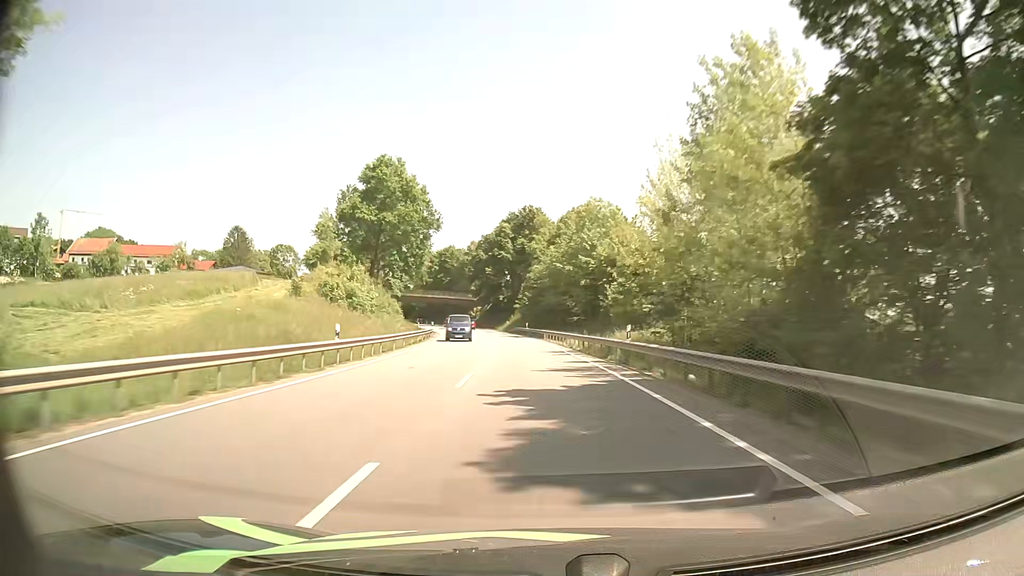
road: primary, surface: asphalt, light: Day
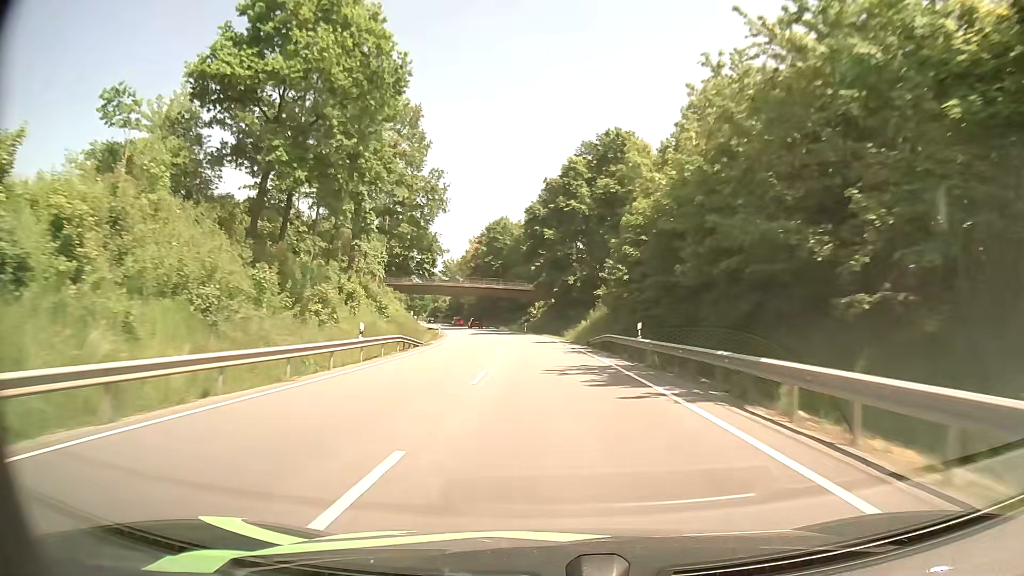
(-2.8, +47.4) m; -6°
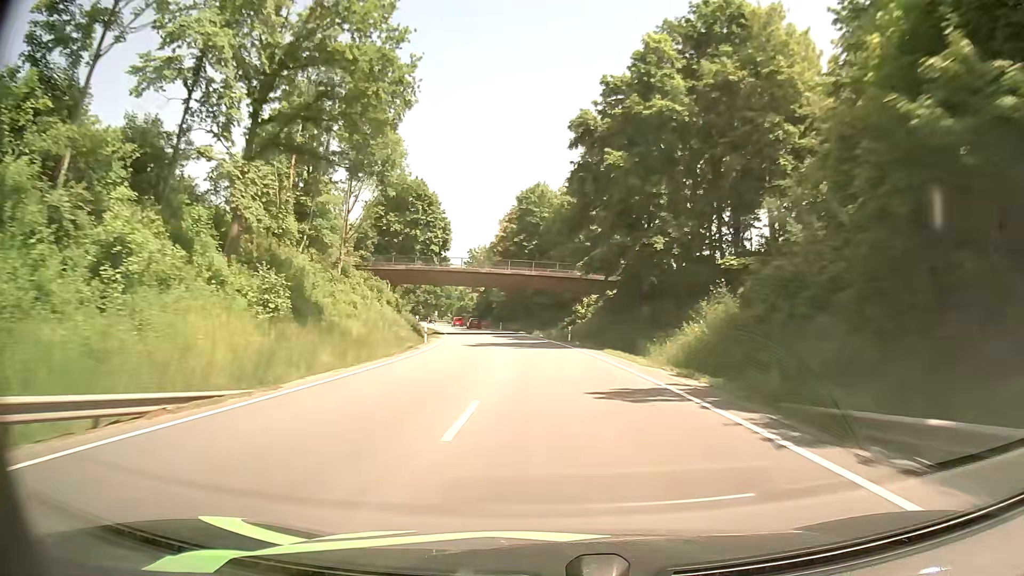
(-1.2, +31.1) m; -4°
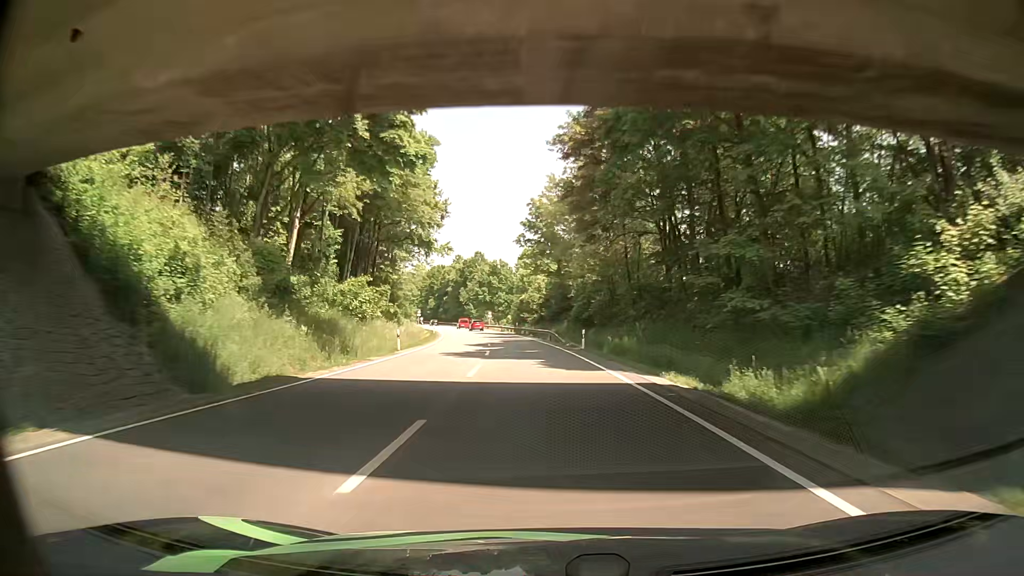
(-3.7, +62.5) m; -7°
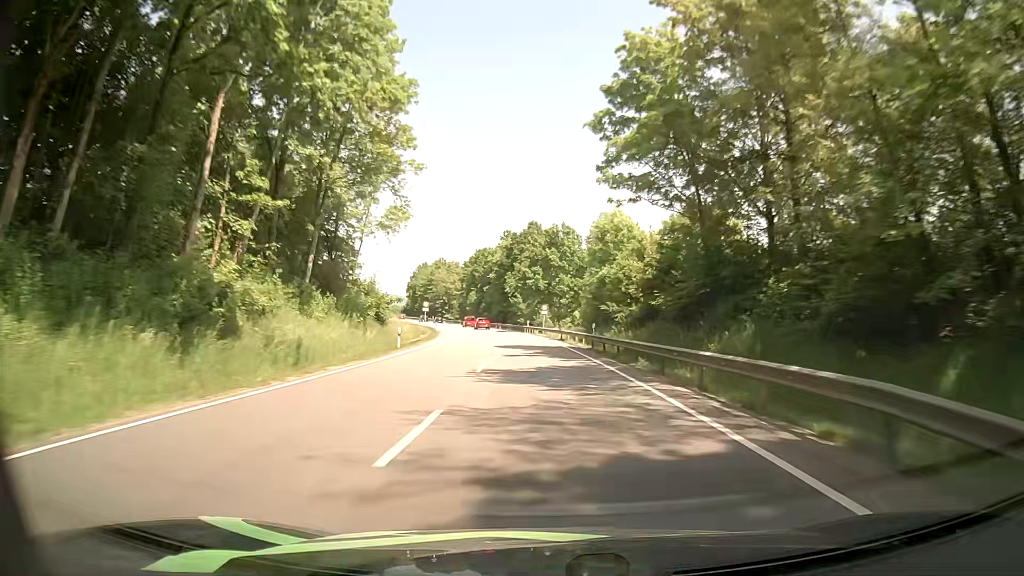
(-2.3, +47.2) m; -6°
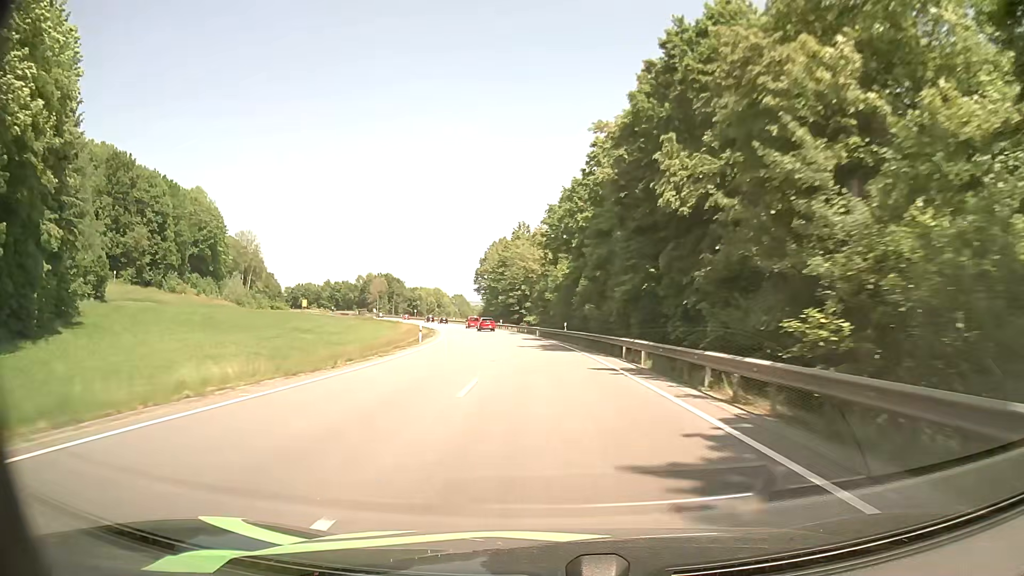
(-6.2, +77.7) m; -10°
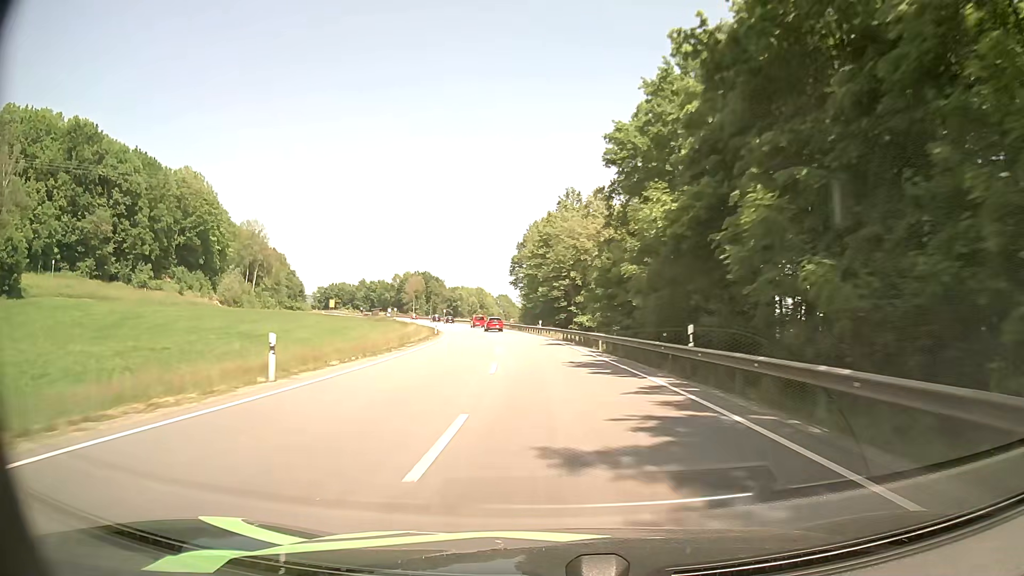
(-1.2, +30.7) m; -4°
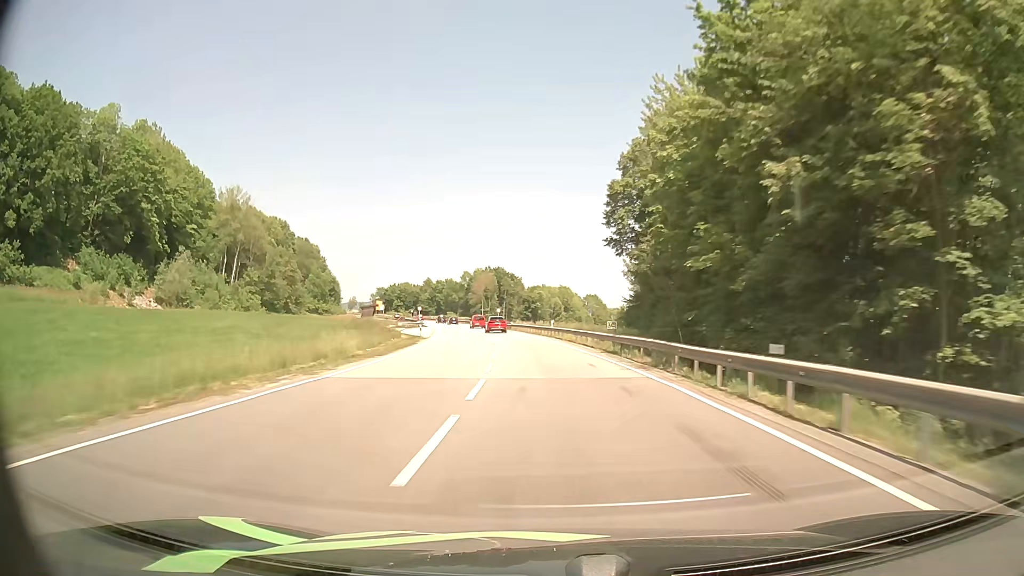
(-4.1, +60.5) m; -8°
(0, +10) (0, +20) (-1, +30) (-2, +40) (-3, +50) (-4, +60) (-6, +70) (-7, +80) (-9, +89) (-12, +99) m
